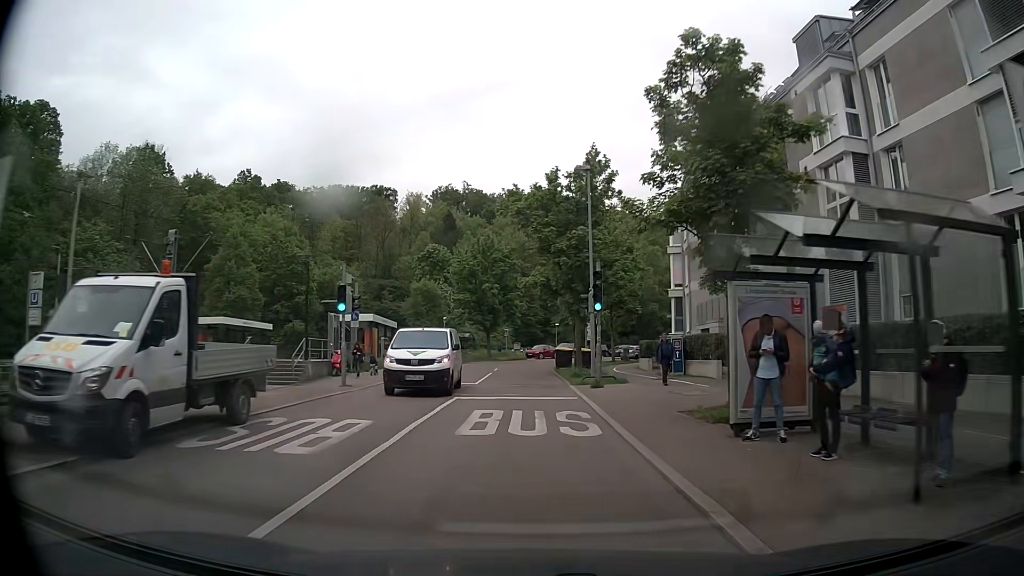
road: secondary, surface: asphalt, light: Day
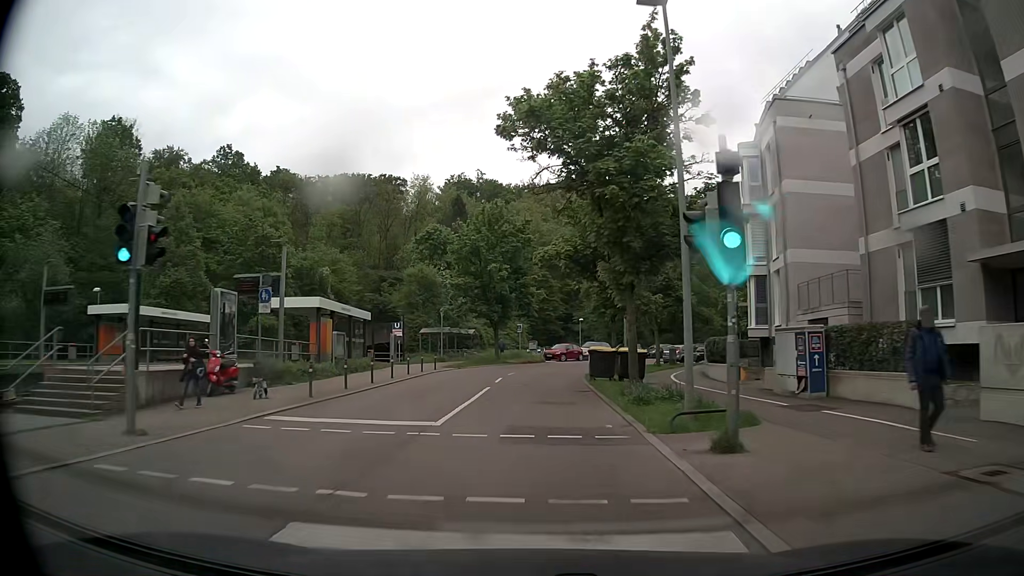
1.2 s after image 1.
(+0.1, +13.3) m; -2°
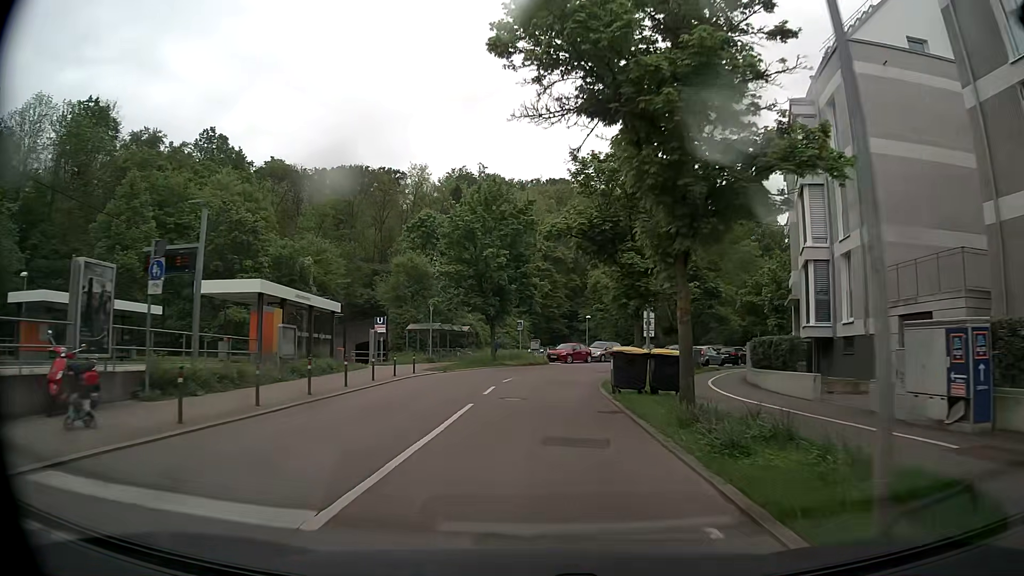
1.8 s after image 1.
(+0.1, +6.7) m; +1°
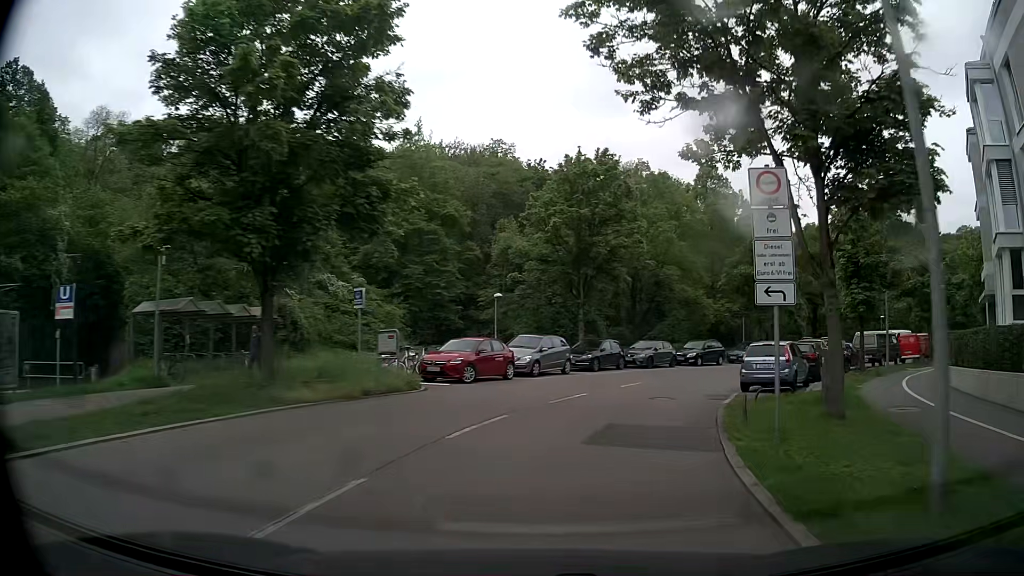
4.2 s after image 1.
(+1.0, +26.6) m; +9°
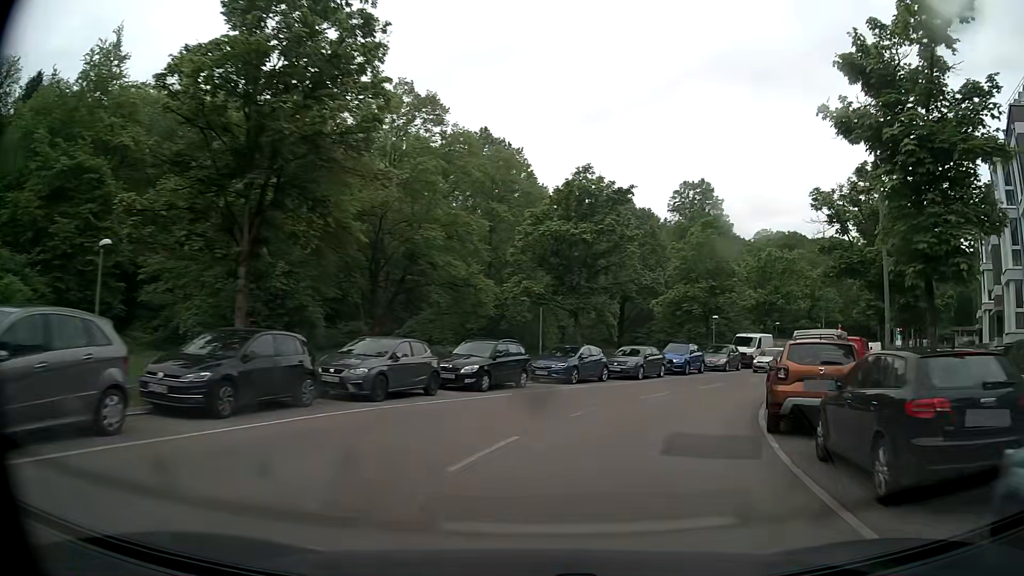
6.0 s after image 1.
(+3.5, +19.4) m; +21°
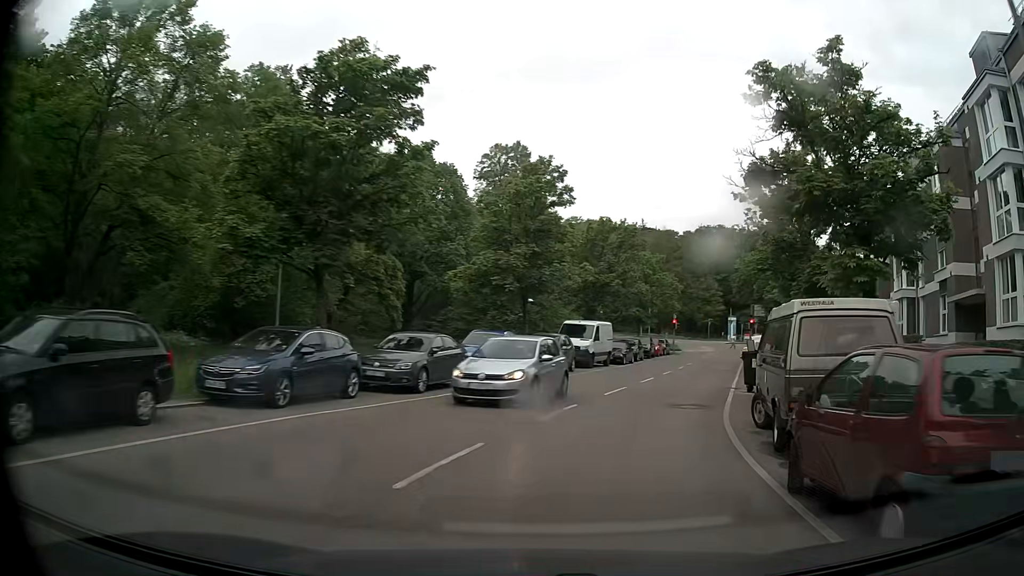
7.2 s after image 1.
(+2.0, +12.7) m; +18°
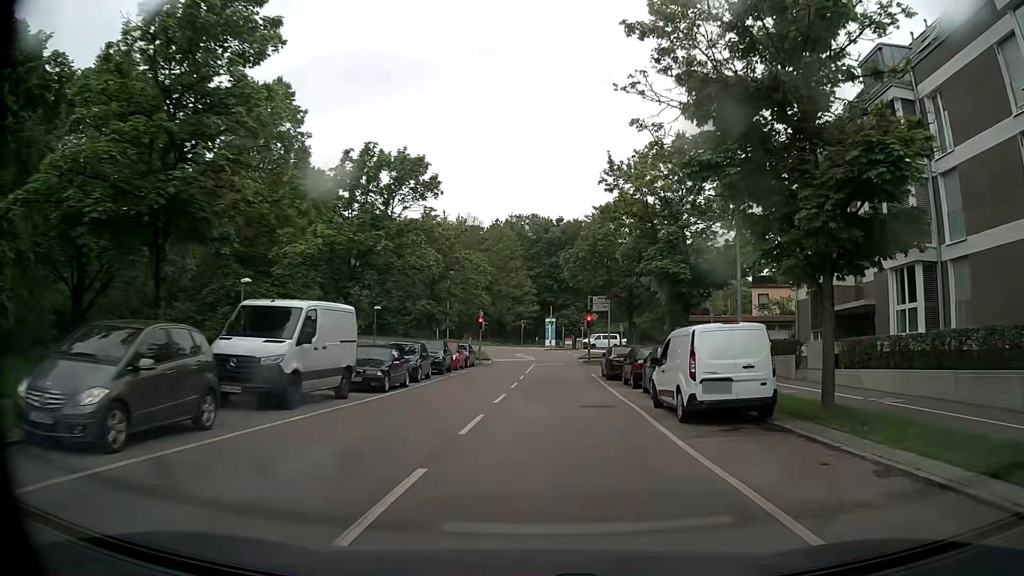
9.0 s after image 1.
(+3.2, +19.2) m; +16°
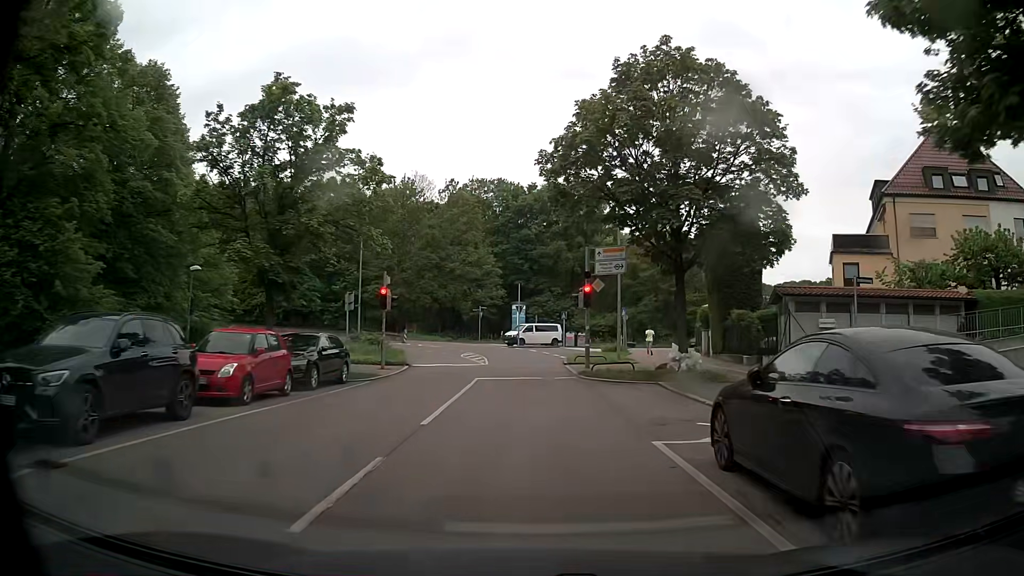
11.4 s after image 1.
(+0.9, +24.0) m; +3°
(0, +10) (0, +20) (0, +30) (-1, +40) (-3, +50) (-7, +59) (-14, +67) (-22, +72) (-31, +76) (-41, +78) m
